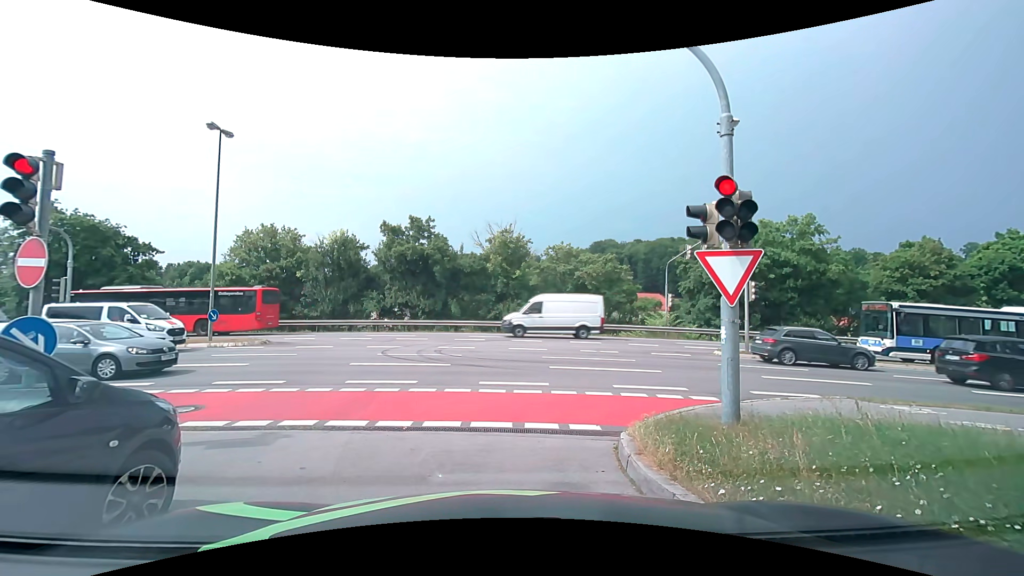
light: Day
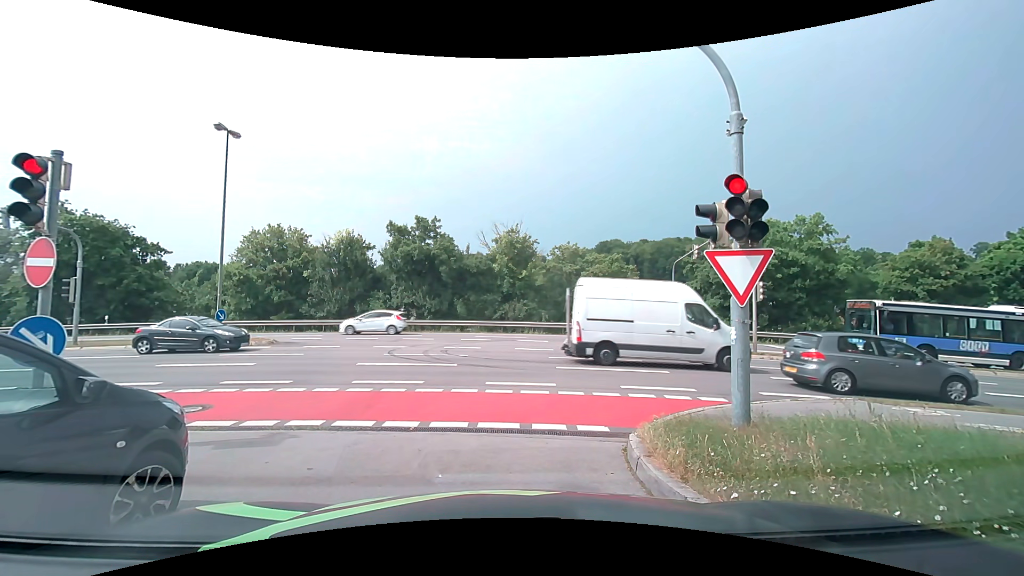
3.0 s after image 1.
(0.0, 0.0) m; 0°
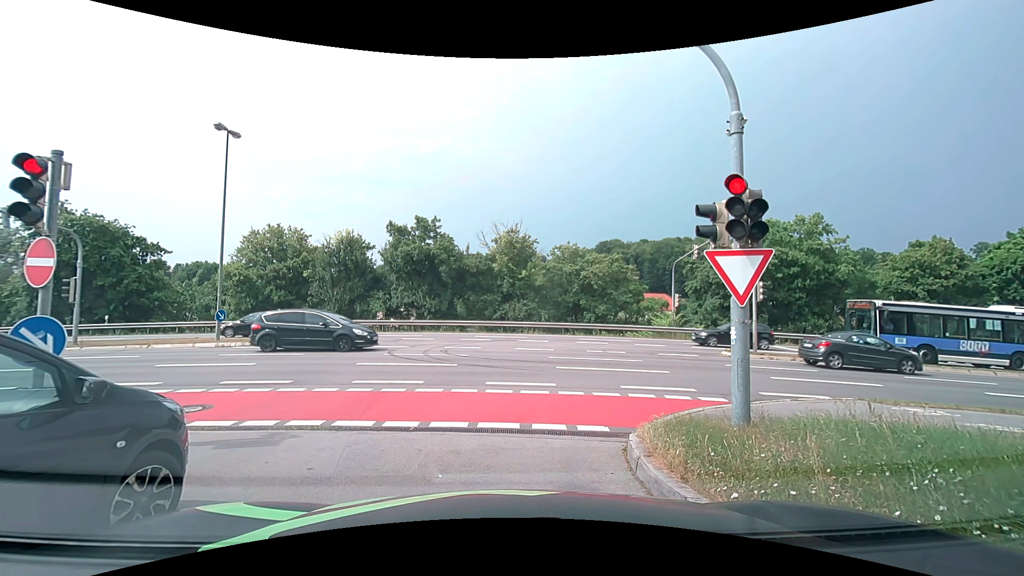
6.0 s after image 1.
(0.0, 0.0) m; 0°
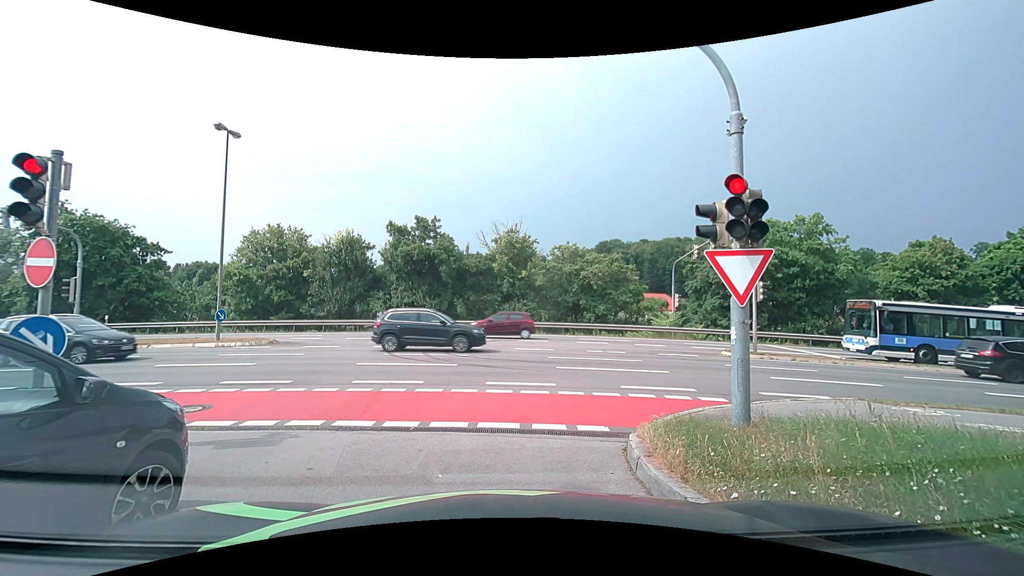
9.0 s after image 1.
(0.0, 0.0) m; 0°
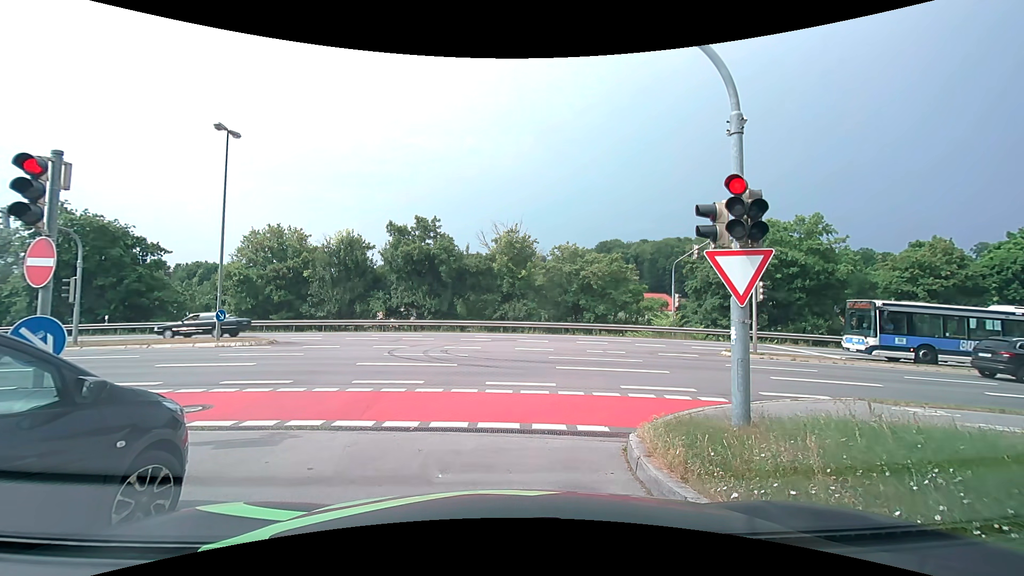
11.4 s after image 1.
(0.0, 0.0) m; 0°
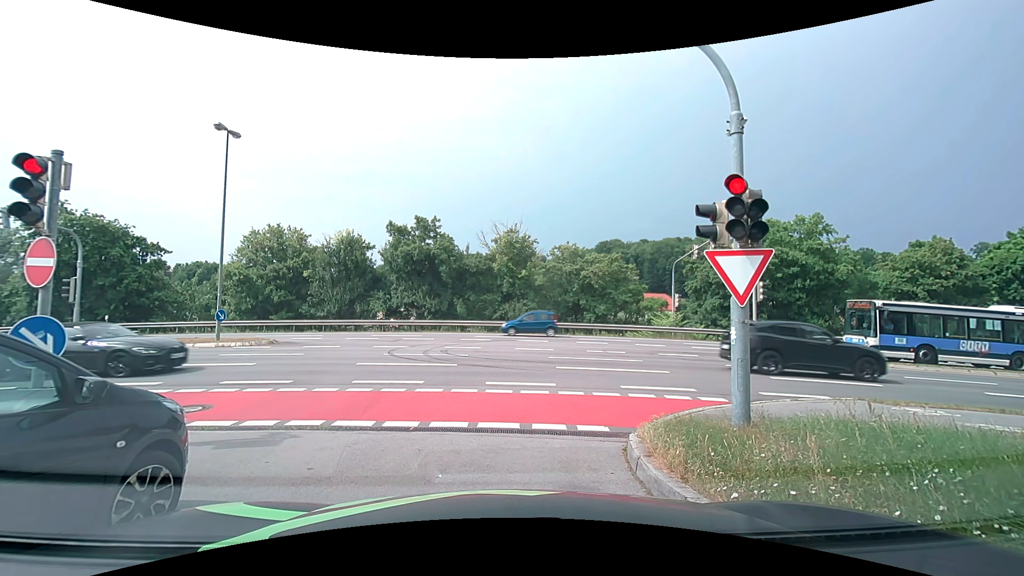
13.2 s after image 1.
(0.0, 0.0) m; 0°
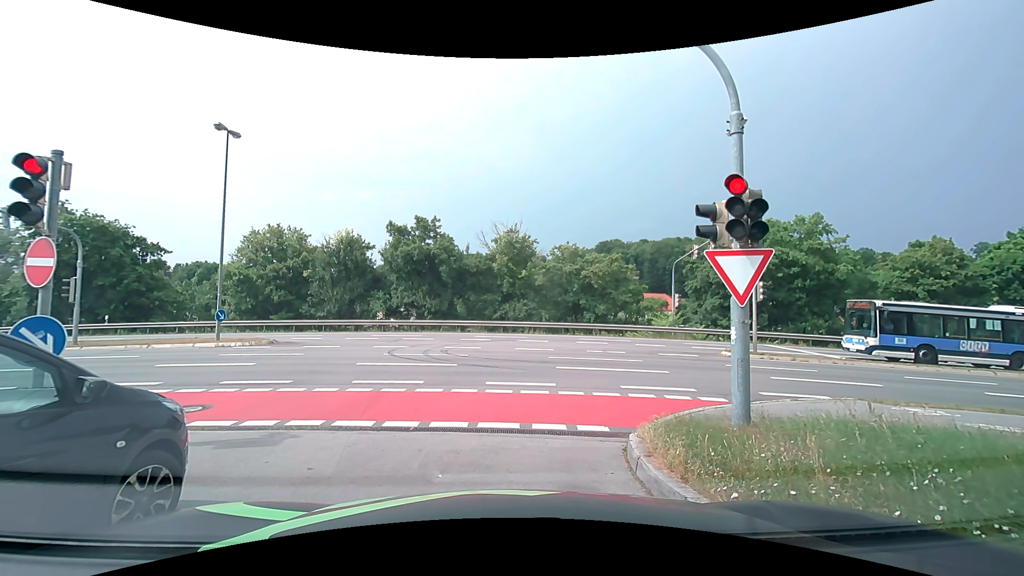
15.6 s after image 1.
(0.0, 0.0) m; 0°
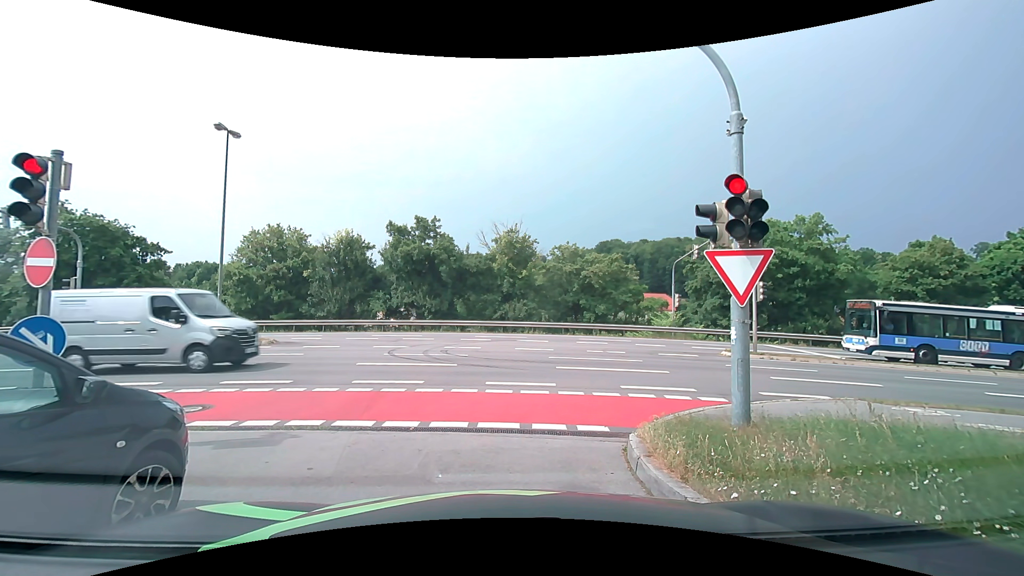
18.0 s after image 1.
(0.0, 0.0) m; 0°
